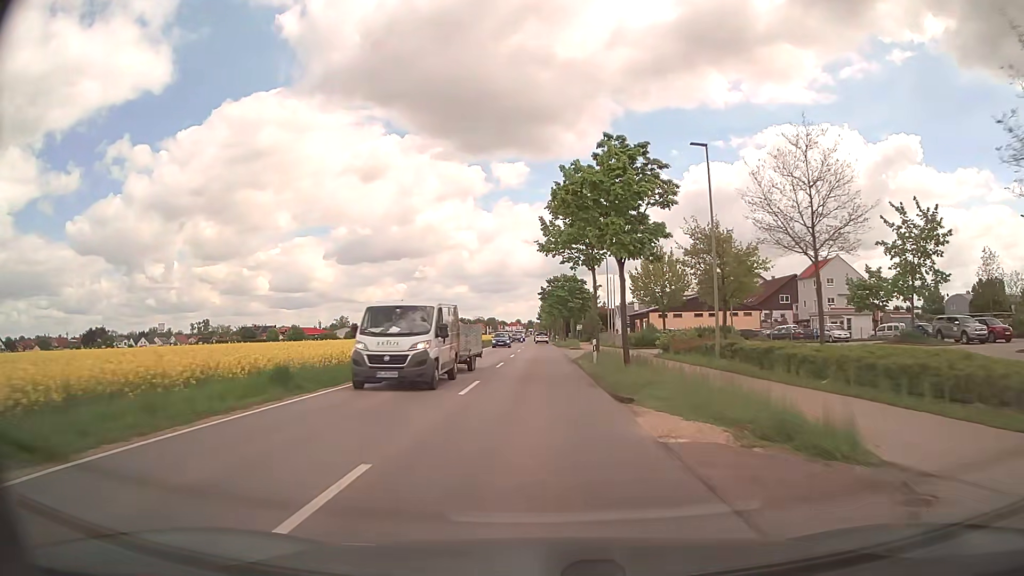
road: secondary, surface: asphalt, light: Day
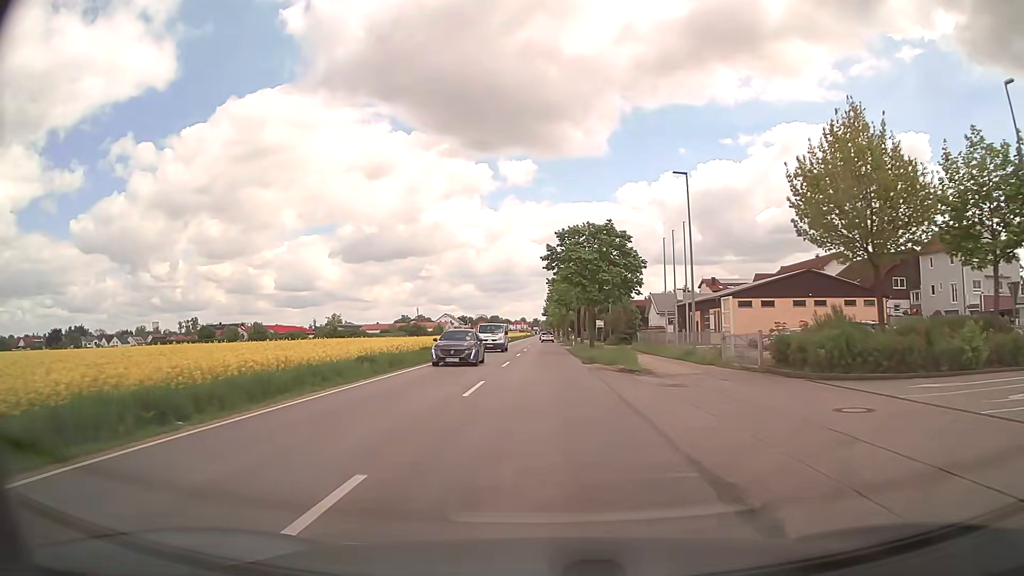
(-0.2, +36.6) m; 0°
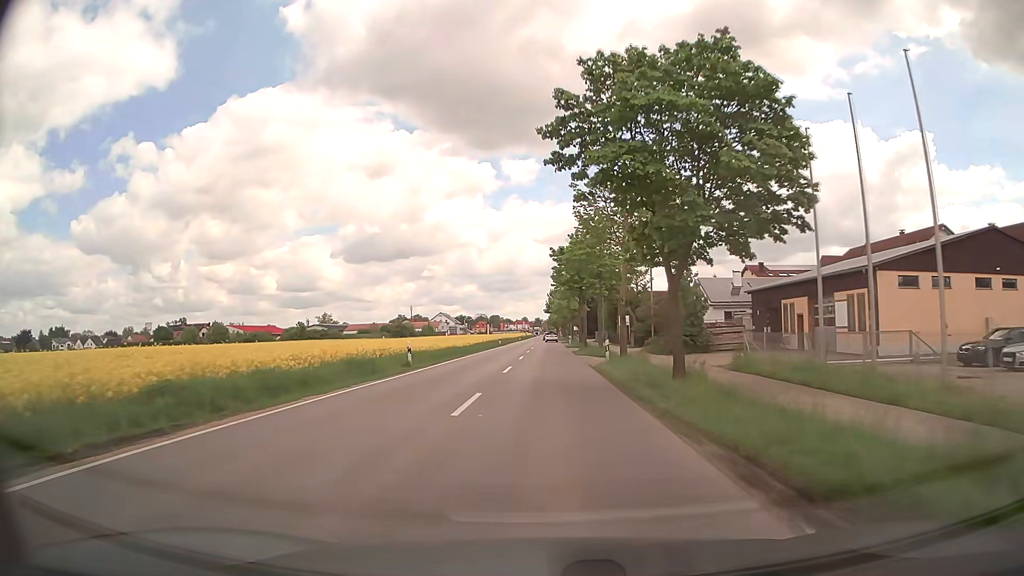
(-0.1, +27.4) m; 0°
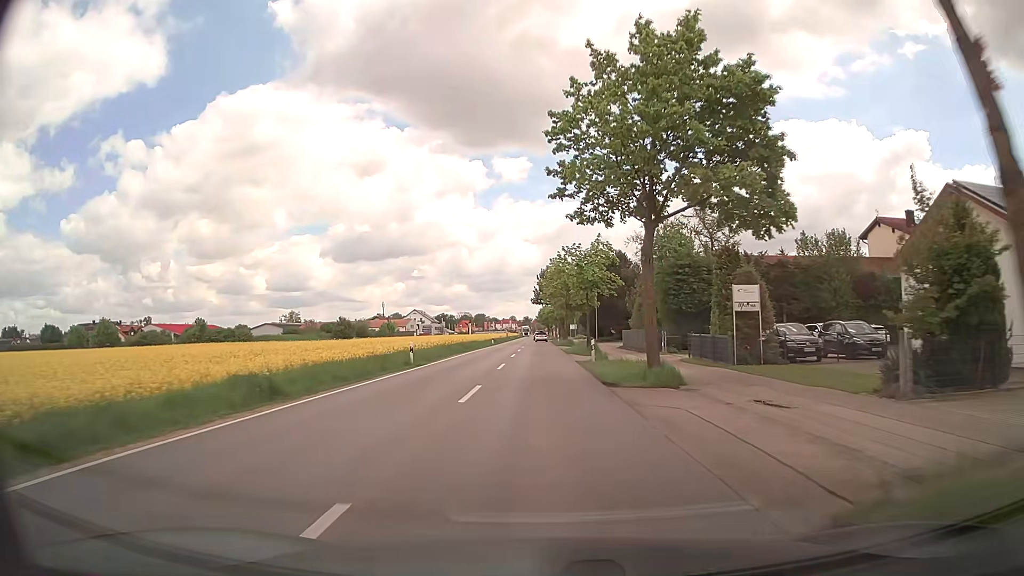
(+0.3, +46.0) m; +1°
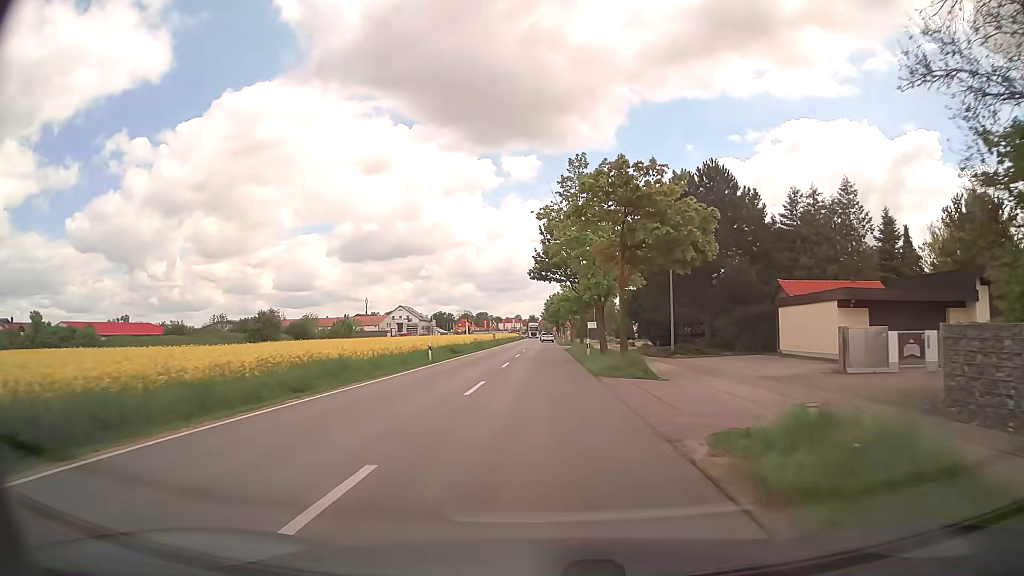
(-0.4, +46.6) m; -1°
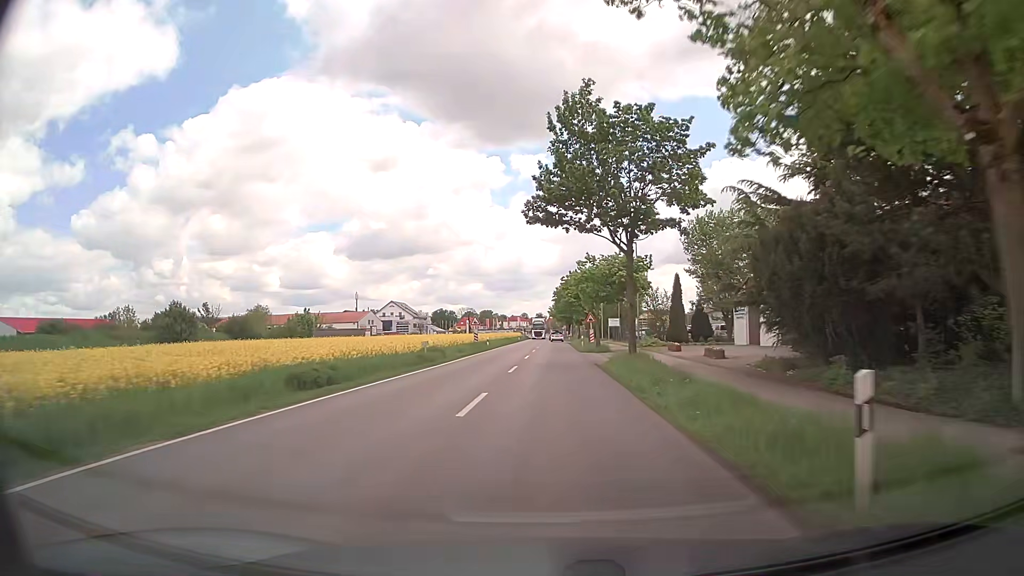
(0.0, +28.1) m; 0°
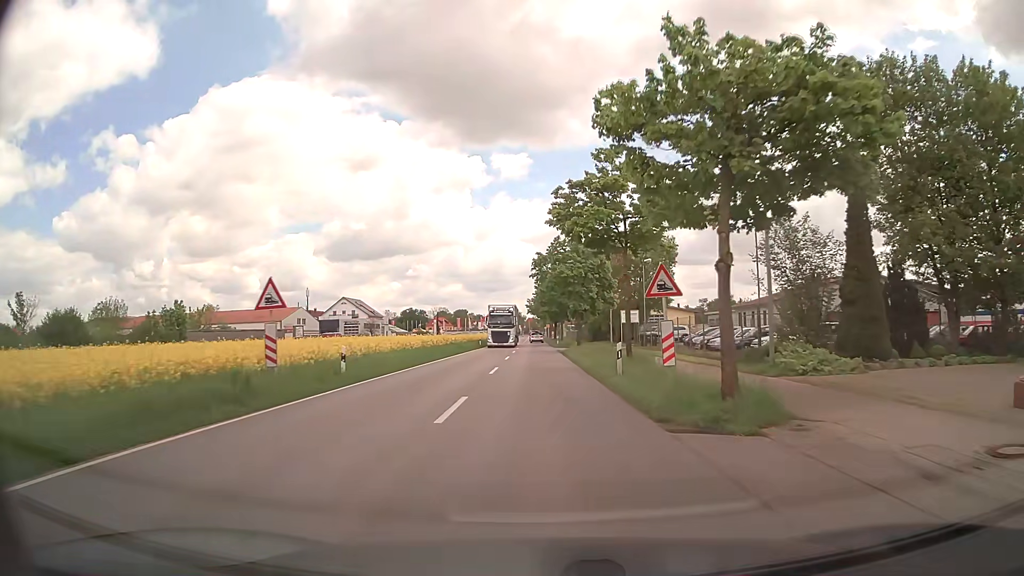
(+0.4, +36.8) m; +2°
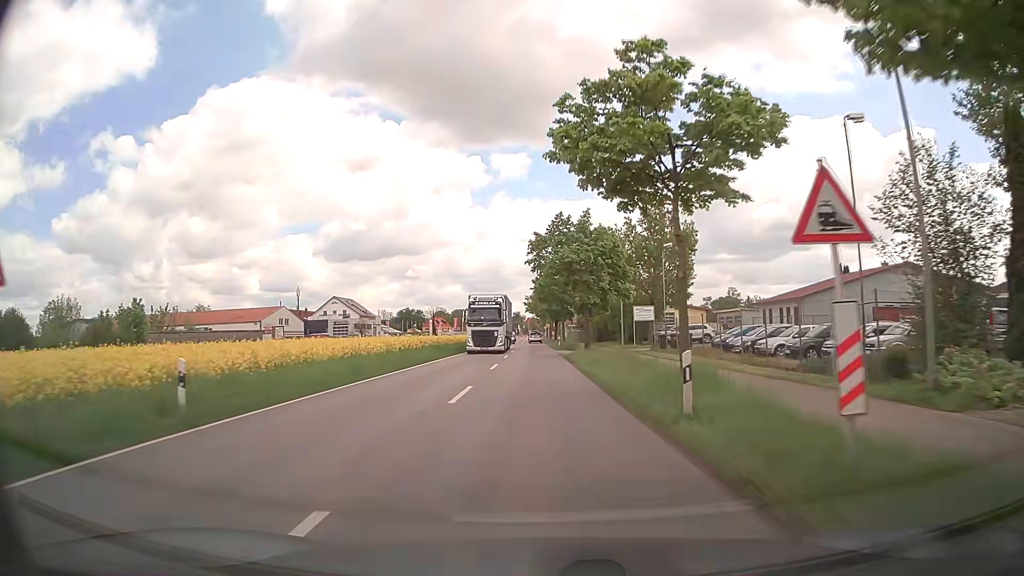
(0.0, +9.1) m; 0°
(0, +10) (0, +20) (0, +30) (0, +40) (0, +50) (-1, +60) (-1, +70) (-1, +80) (-1, +90) (-1, +100) m
